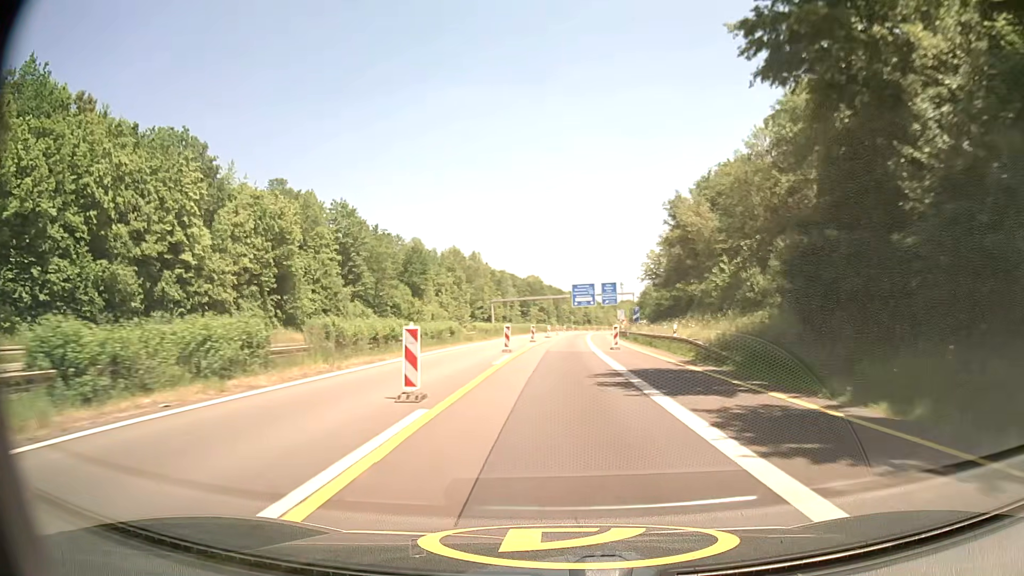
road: motorway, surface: asphalt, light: Day
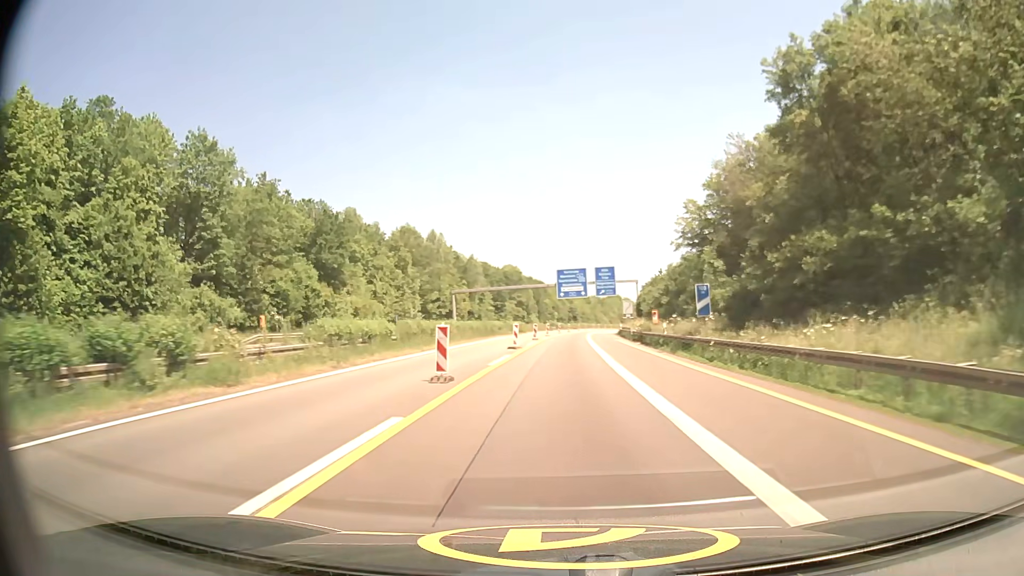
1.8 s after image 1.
(+0.5, +37.0) m; +1°
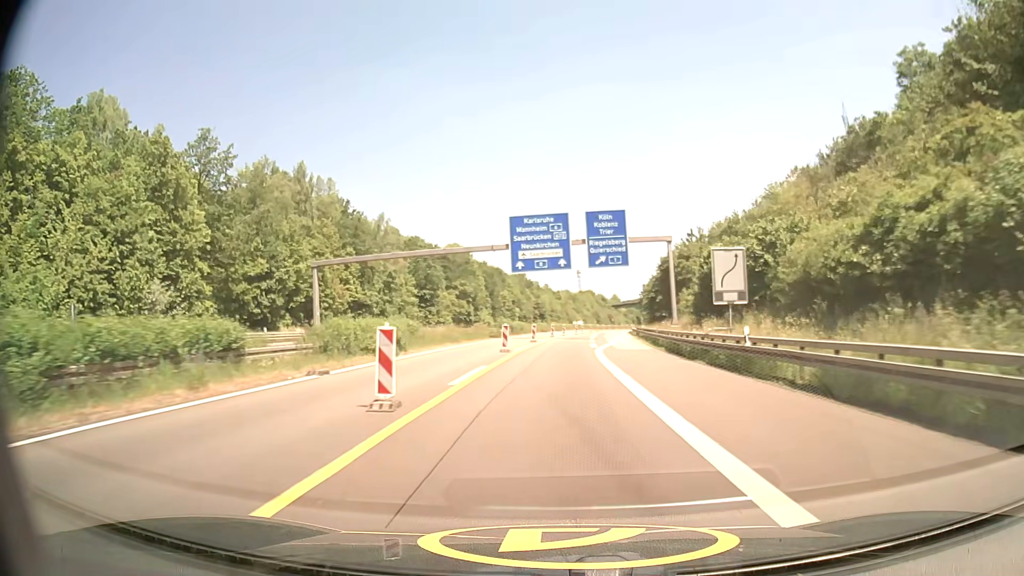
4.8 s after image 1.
(+1.4, +60.7) m; +3°
(0, +10) (0, +20) (+1, +30) (+1, +40) (+2, +50) (+3, +60) (+4, +70) (+5, +80) (+6, +90) (+7, +100) m
